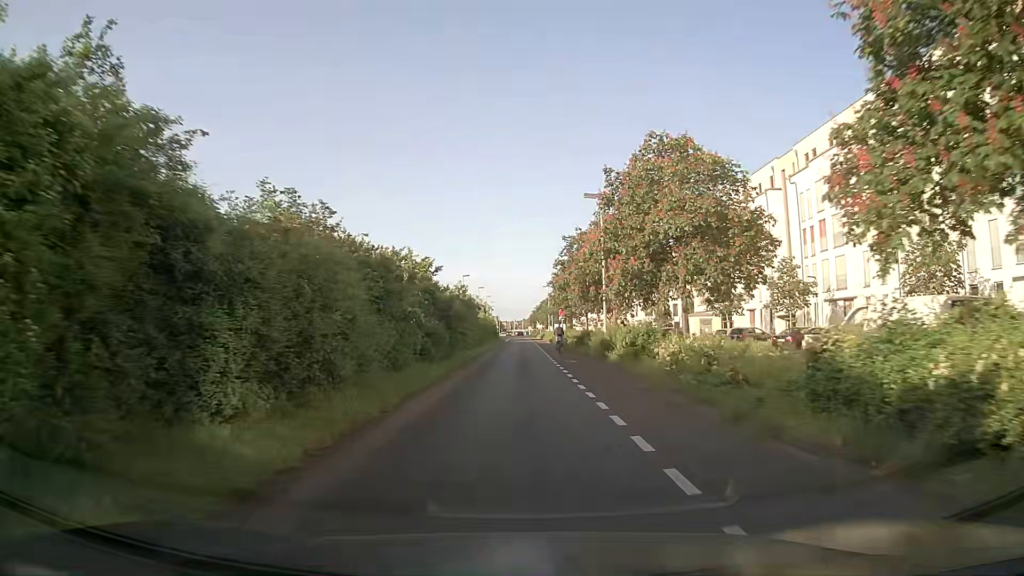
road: secondary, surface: asphalt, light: Day
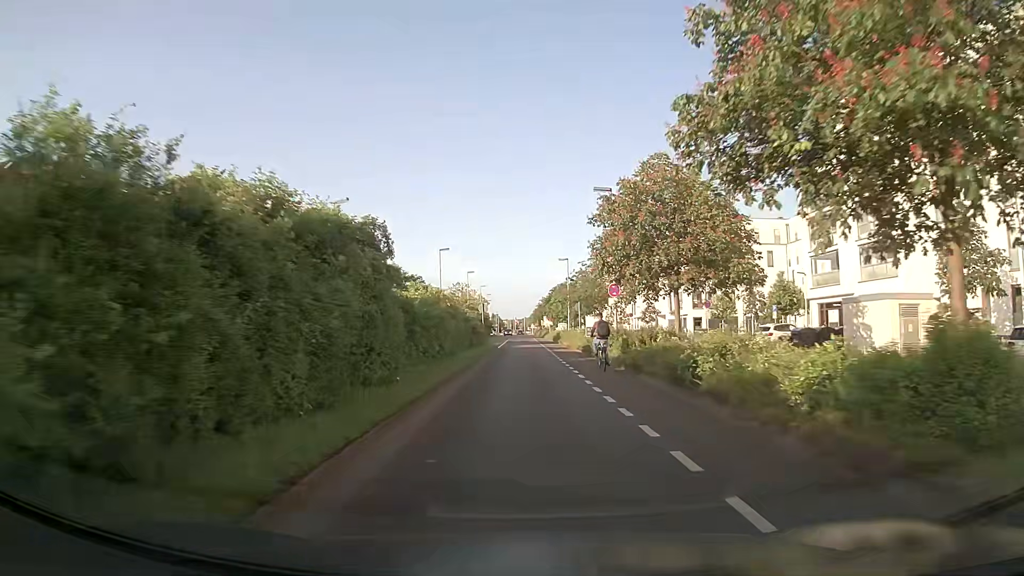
(+0.1, +33.8) m; 0°
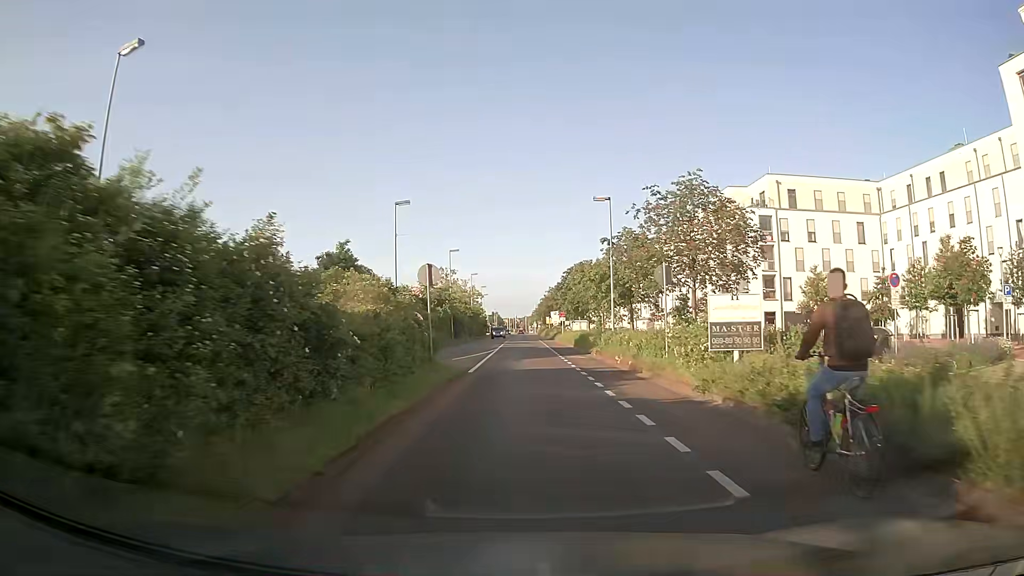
(0.0, +27.4) m; 0°
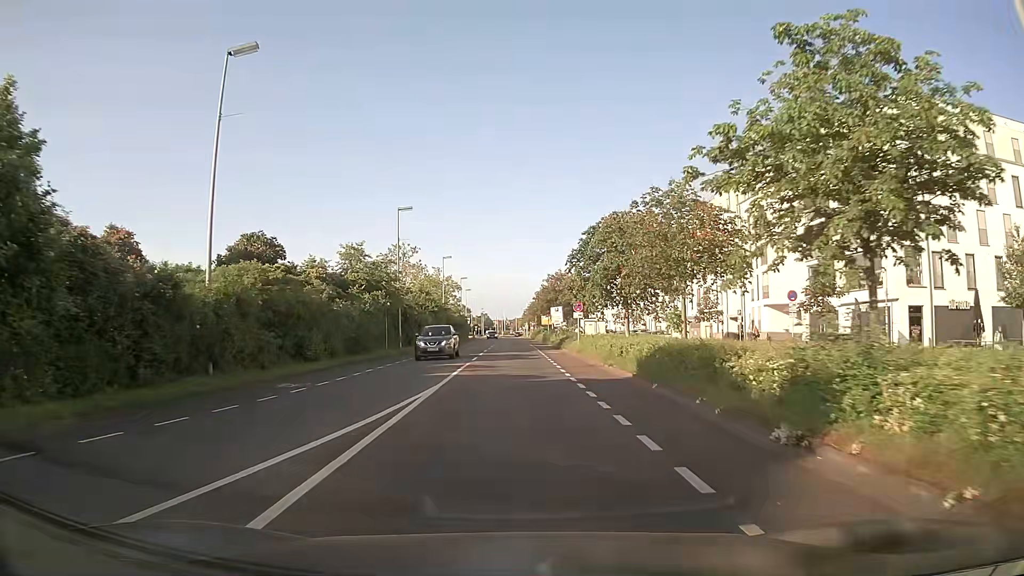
(+0.4, +28.0) m; +1°
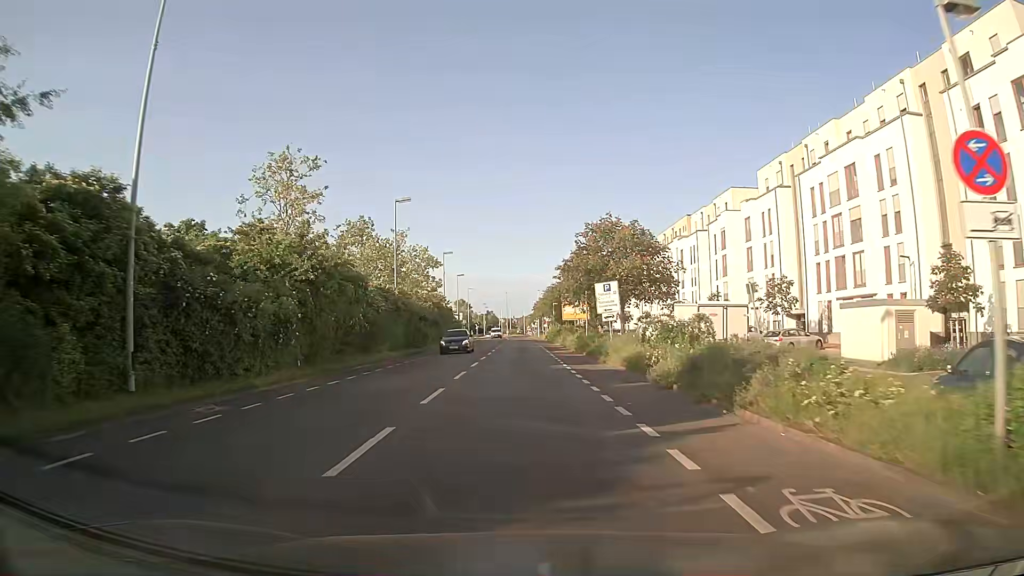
(-0.3, +35.8) m; -1°
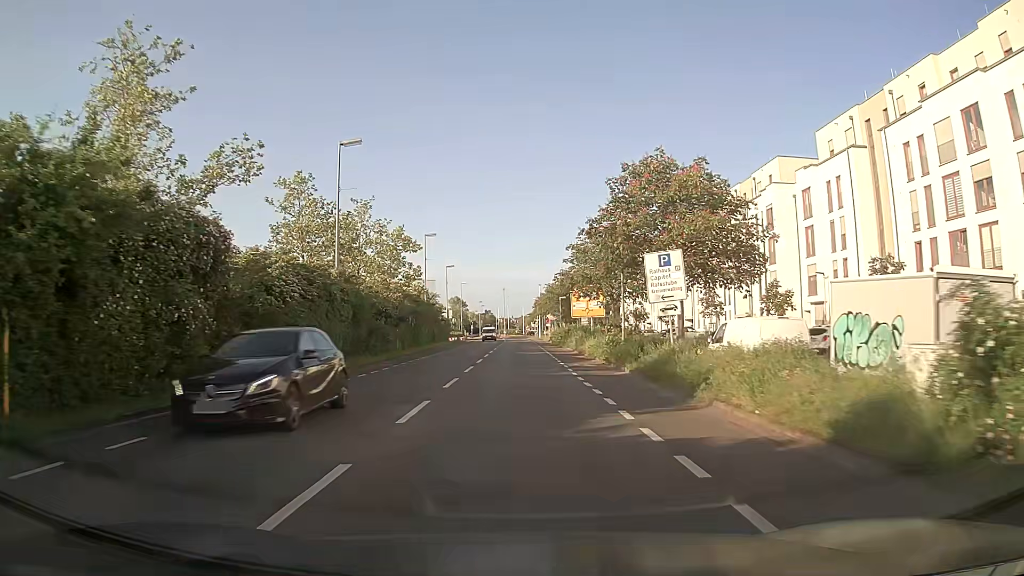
(+0.1, +14.6) m; 0°
